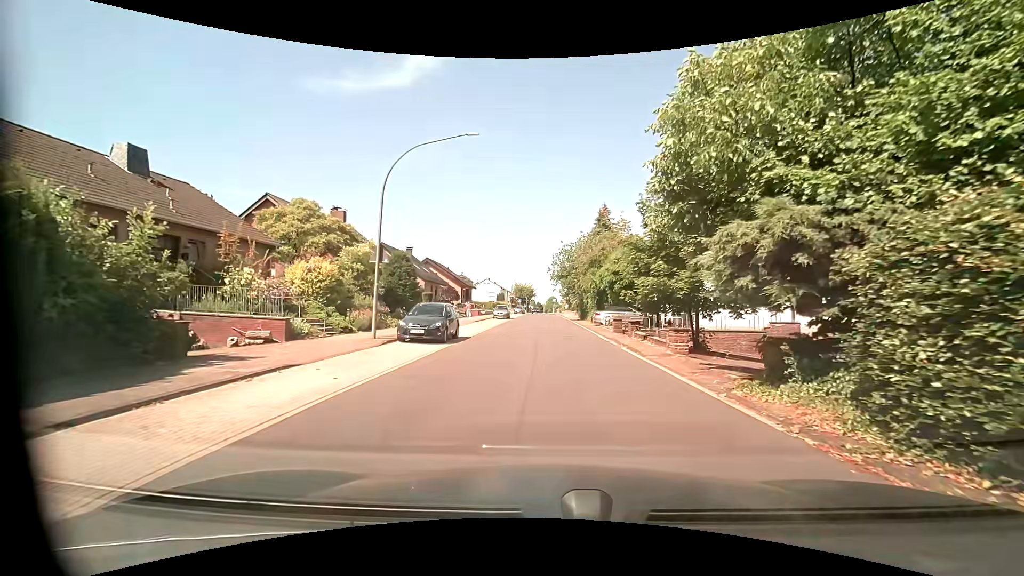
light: Day
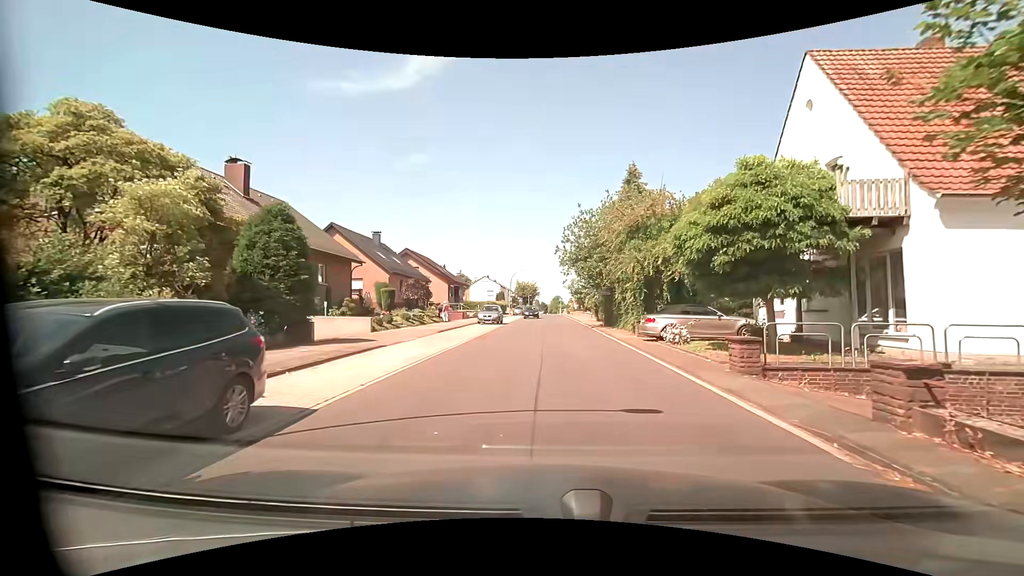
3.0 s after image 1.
(-0.3, +15.7) m; -1°
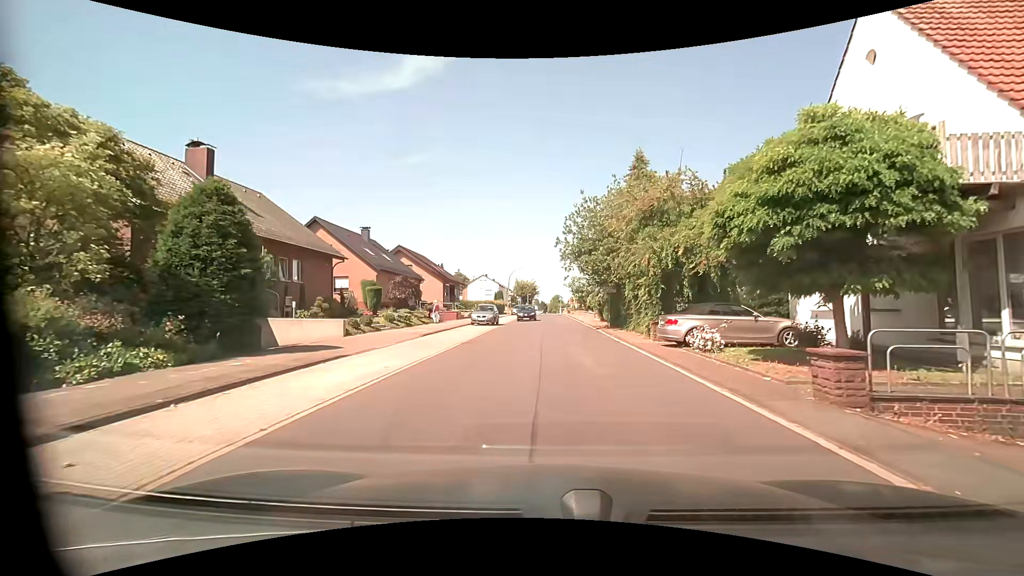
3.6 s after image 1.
(0.0, +3.2) m; 0°
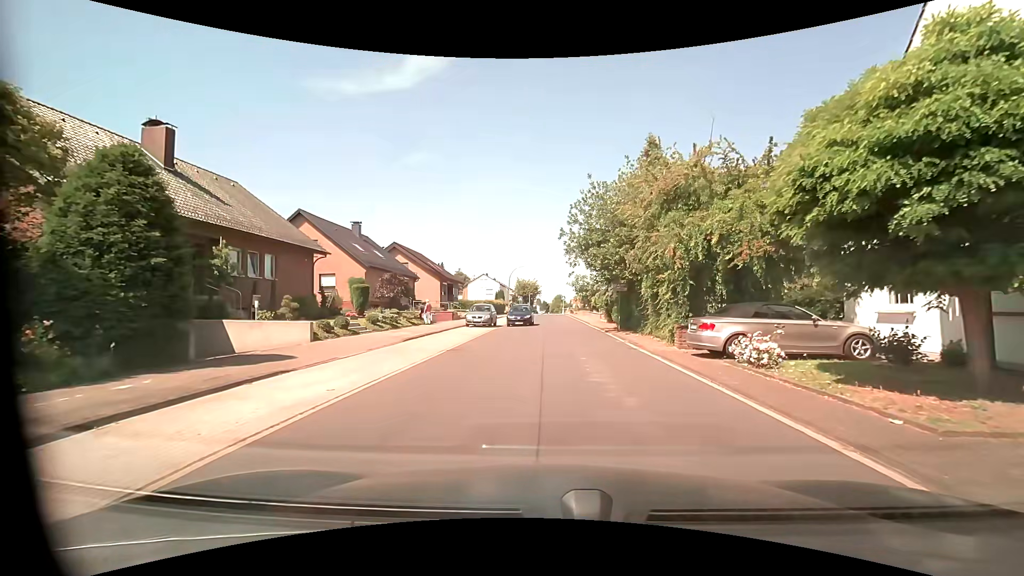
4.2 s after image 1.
(0.0, +3.1) m; 0°
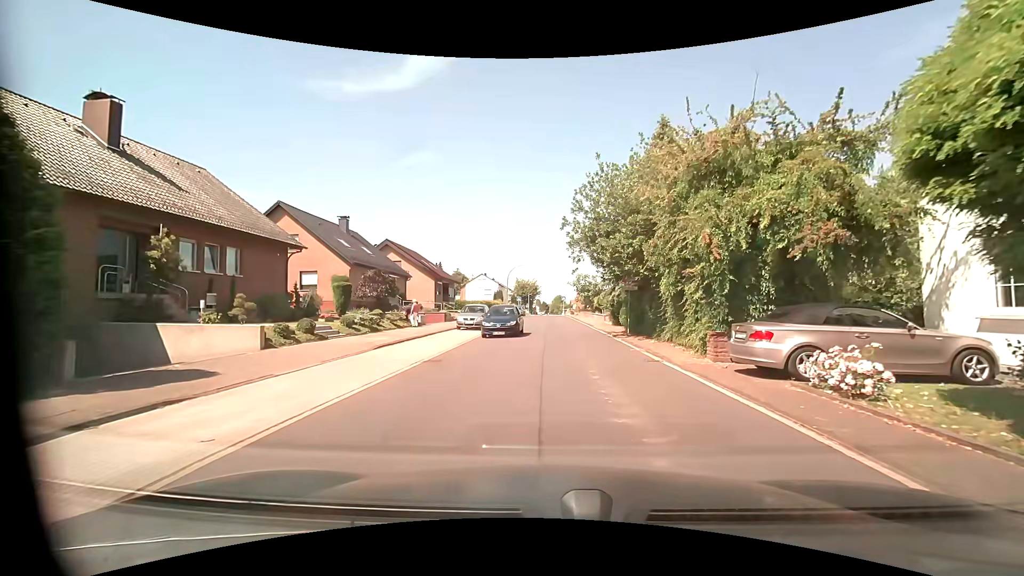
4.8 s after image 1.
(0.0, +3.1) m; 0°
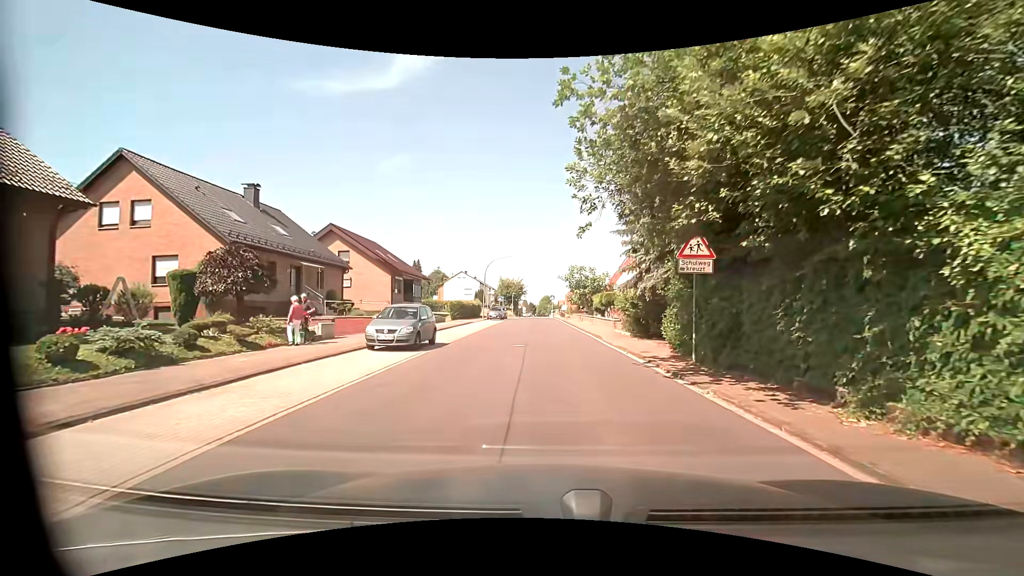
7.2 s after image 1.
(+0.2, +12.4) m; +2°
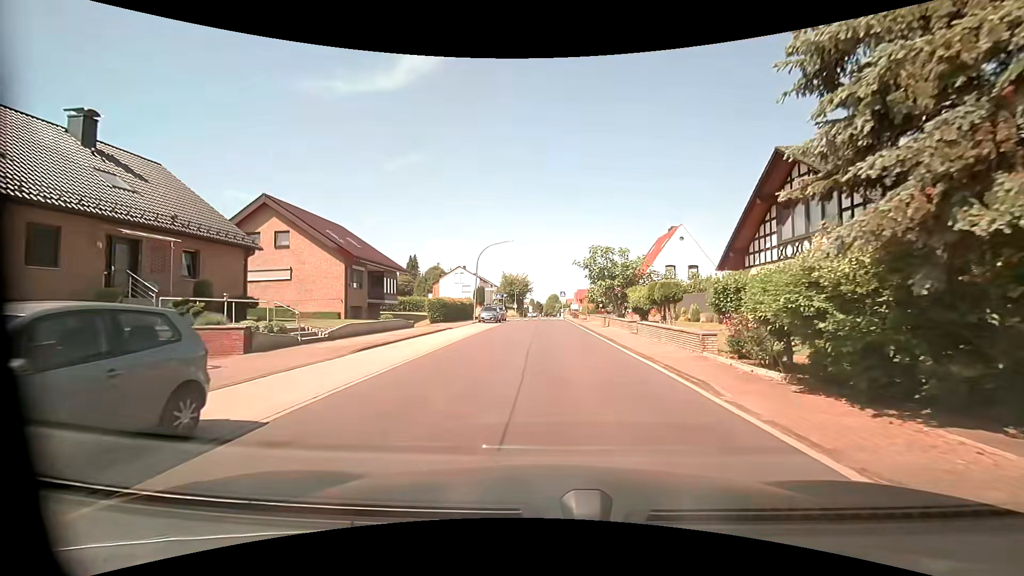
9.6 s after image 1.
(-0.3, +13.2) m; -1°
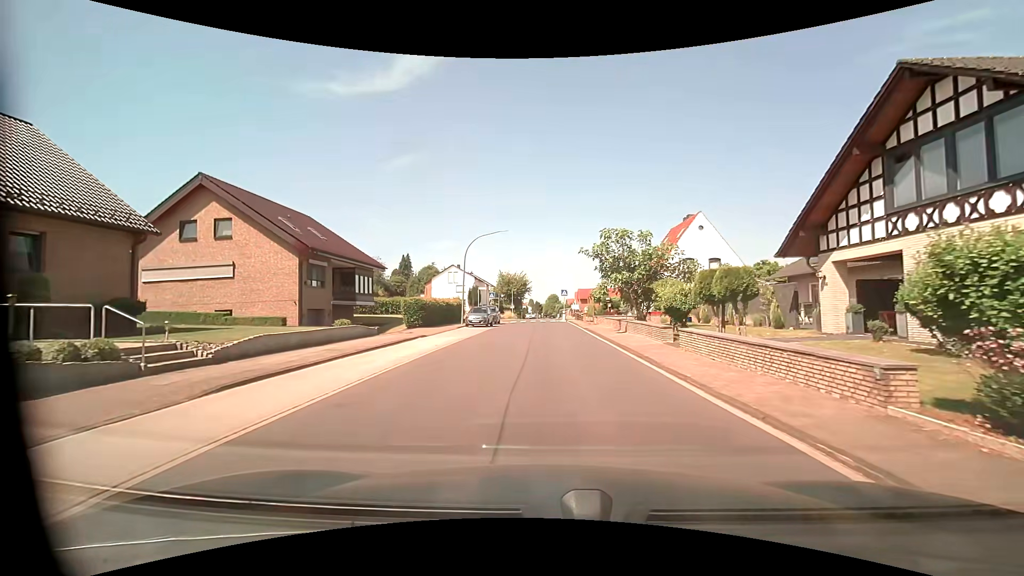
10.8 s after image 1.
(-0.1, +6.7) m; 0°
